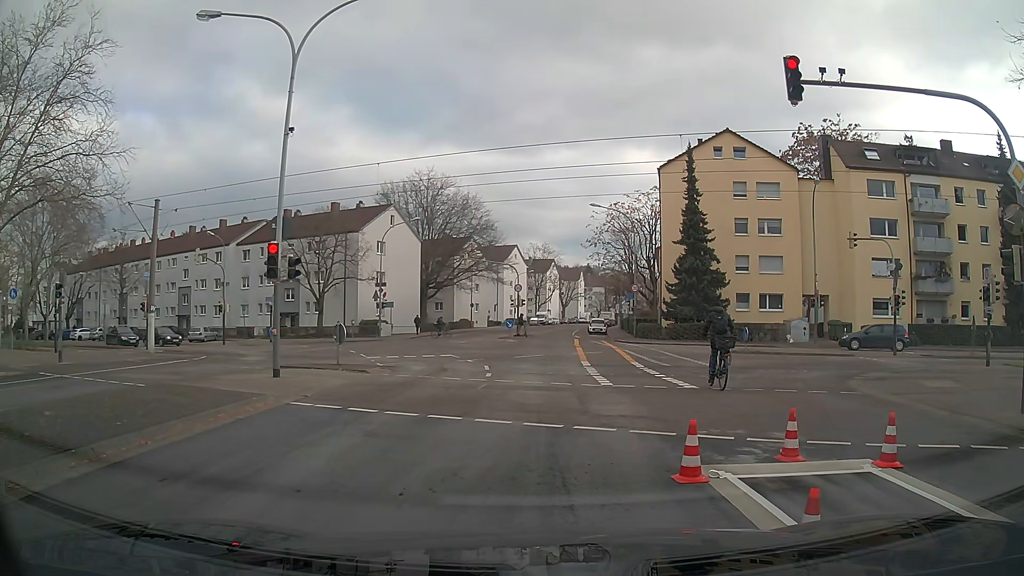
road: tertiary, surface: asphalt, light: Day
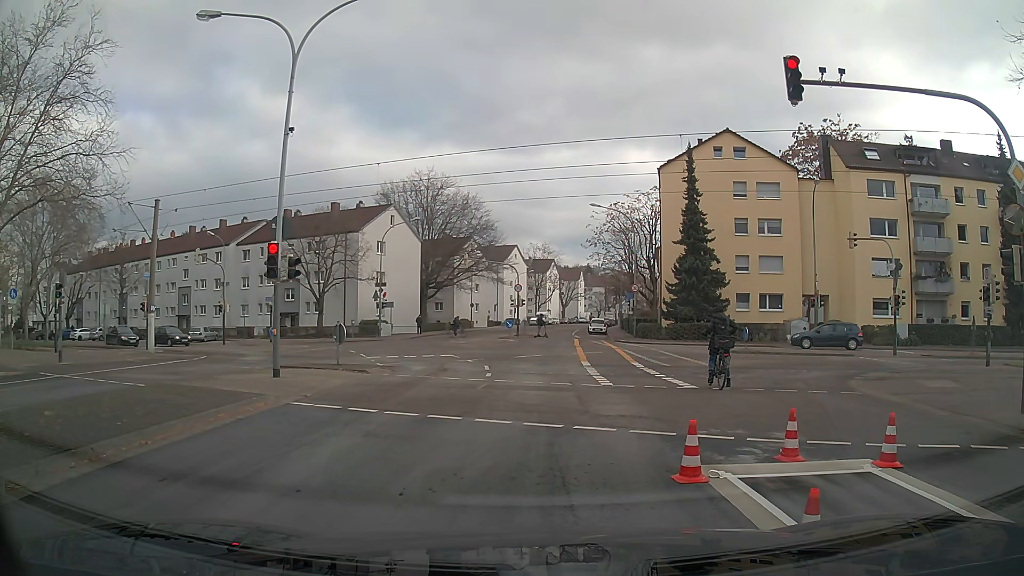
(0.0, 0.0) m; 0°
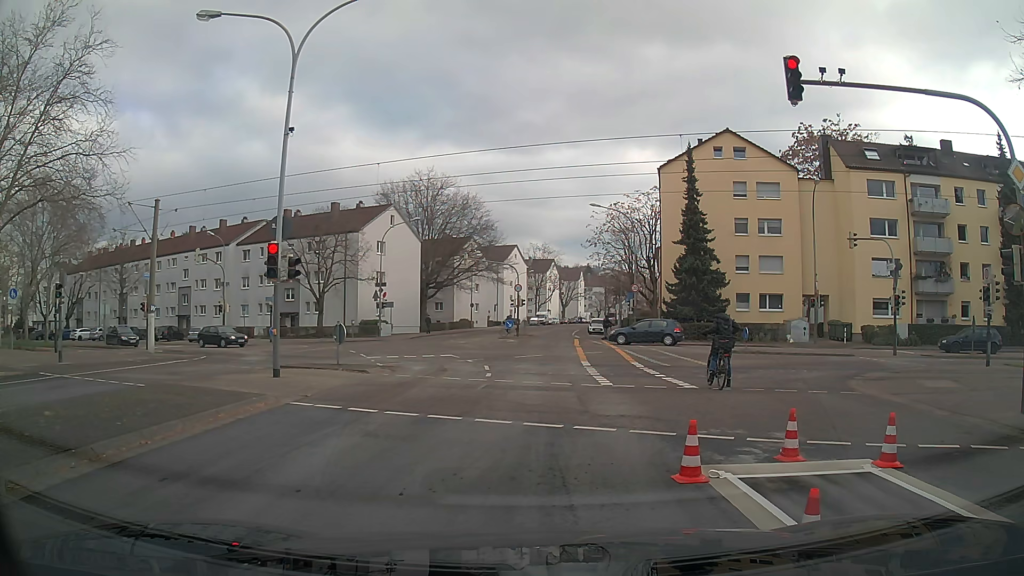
(0.0, 0.0) m; 0°
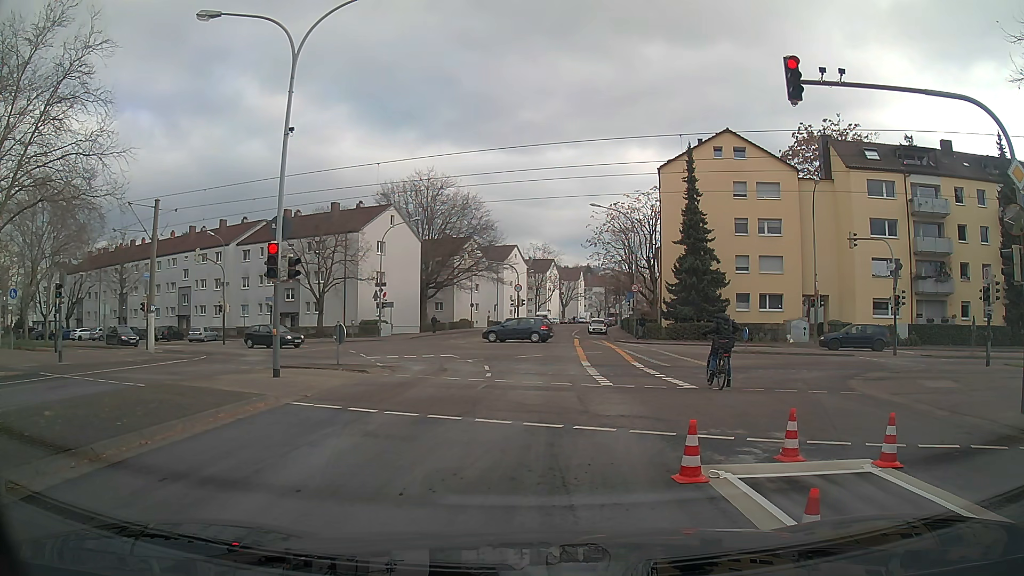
(0.0, 0.0) m; 0°
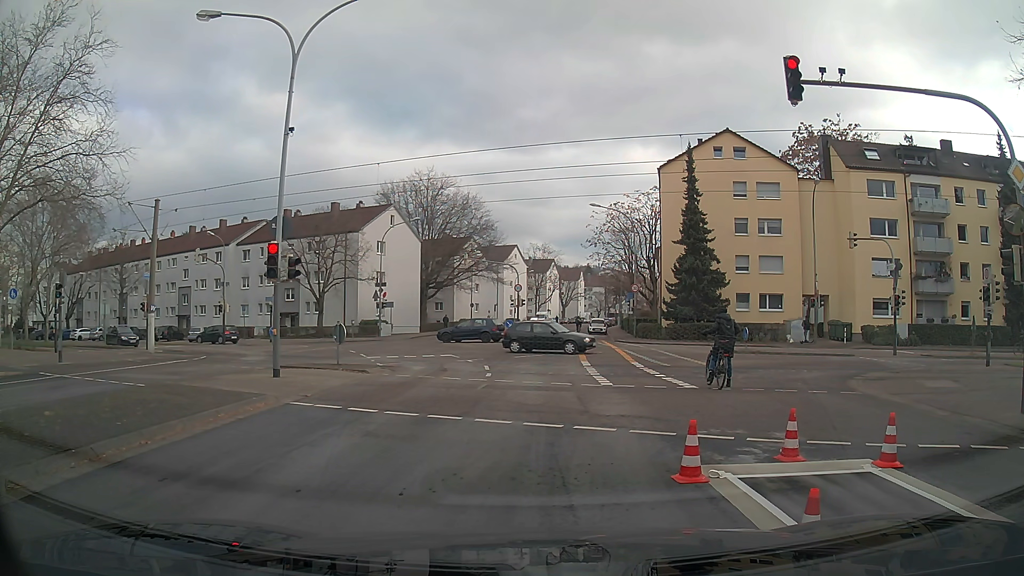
(0.0, 0.0) m; 0°
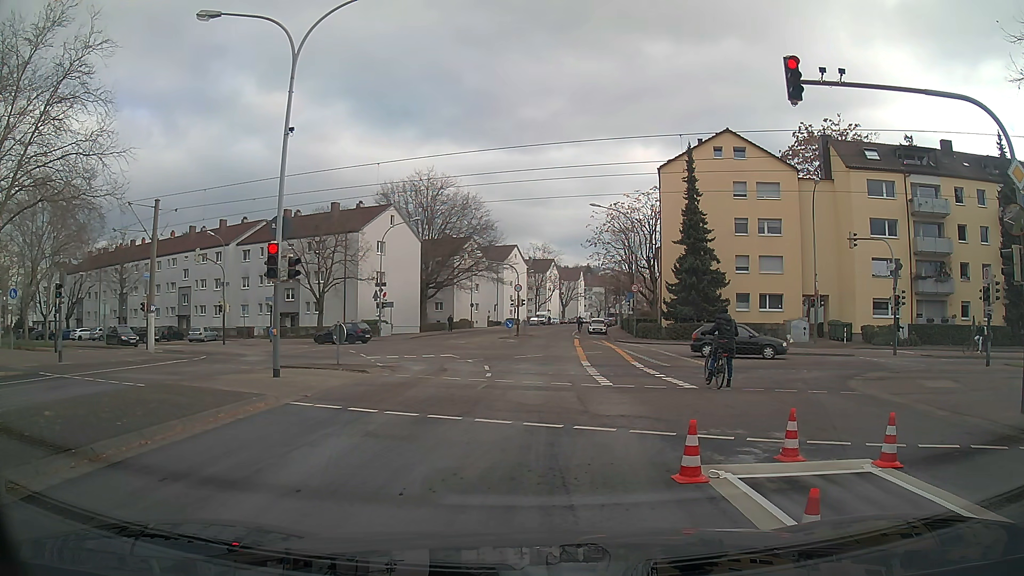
(0.0, 0.0) m; 0°
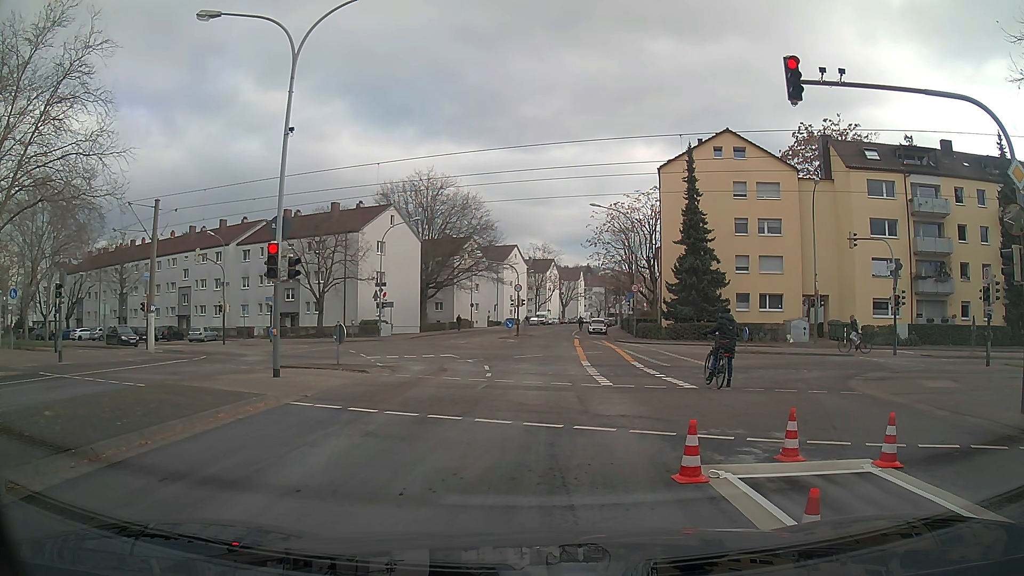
(0.0, 0.0) m; 0°
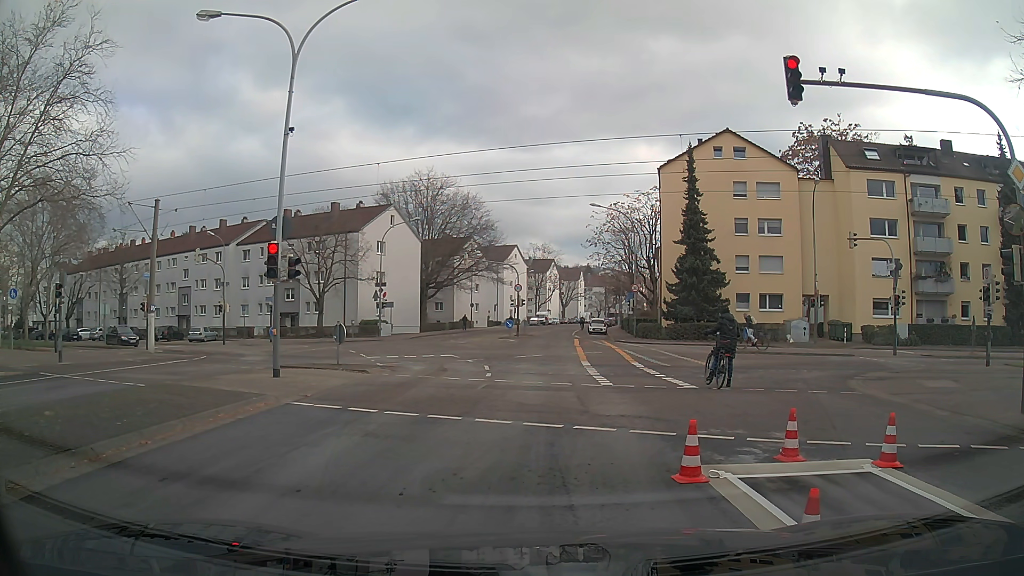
(0.0, 0.0) m; 0°
